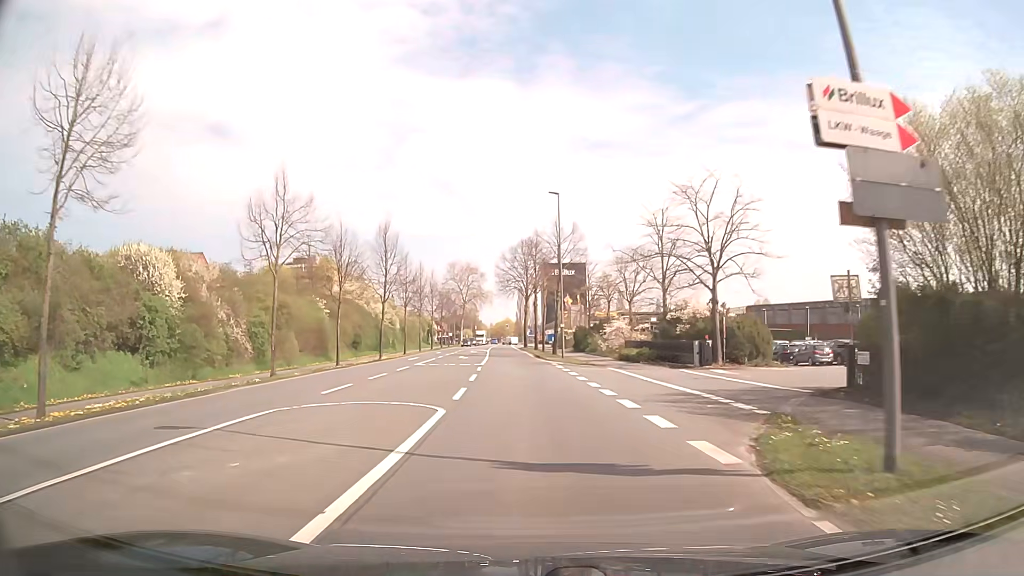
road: secondary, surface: asphalt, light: Day
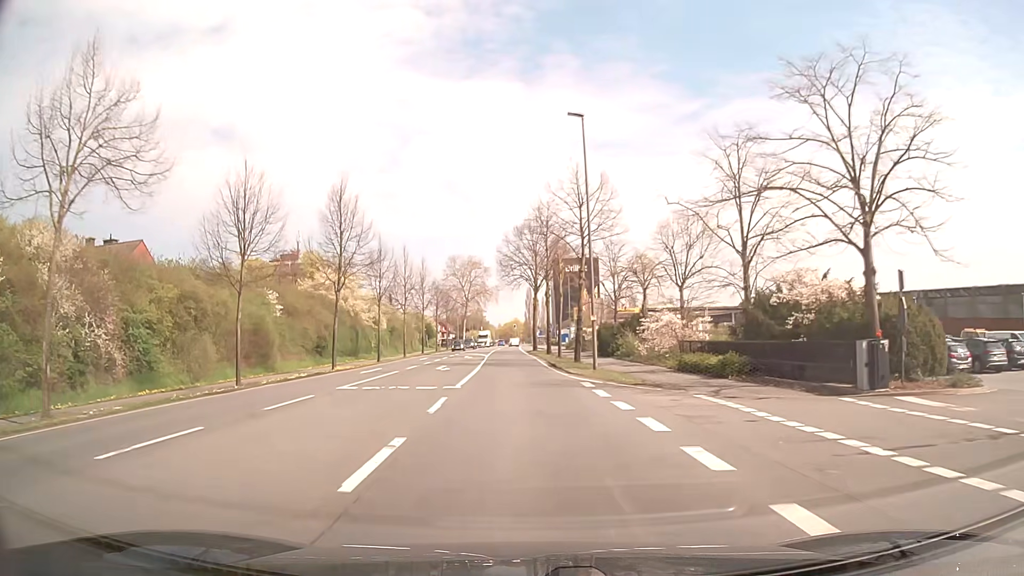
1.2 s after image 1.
(+0.1, +15.4) m; 0°
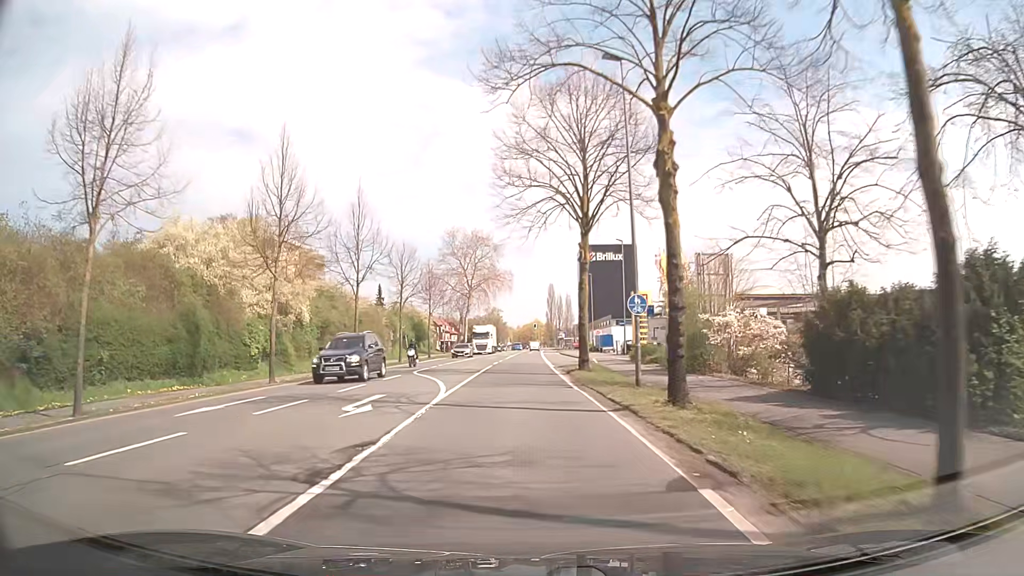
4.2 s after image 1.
(-0.7, +38.2) m; -2°
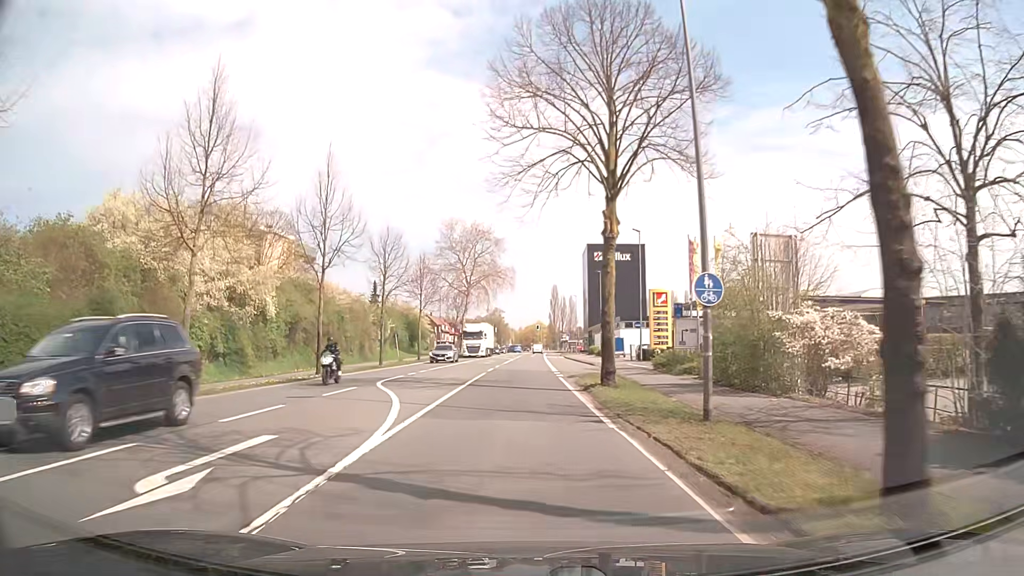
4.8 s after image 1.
(0.0, +7.6) m; 0°
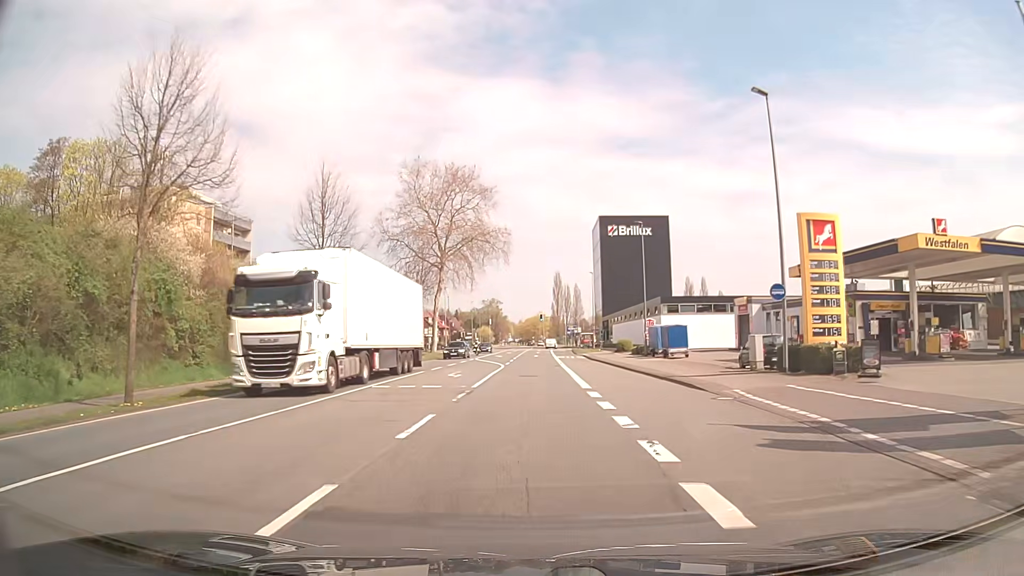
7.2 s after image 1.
(-0.1, +30.4) m; 0°
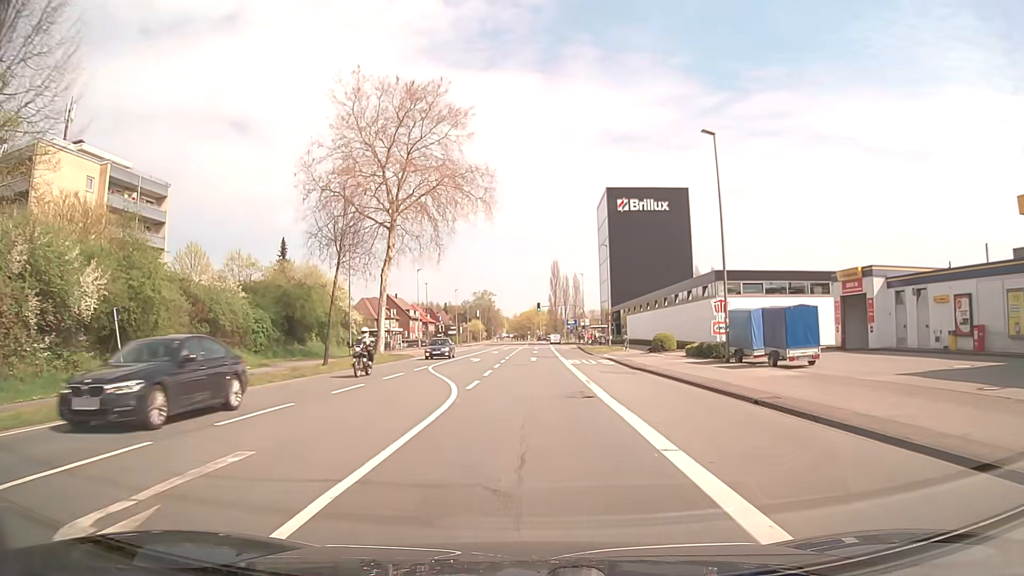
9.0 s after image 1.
(+0.1, +22.7) m; 0°
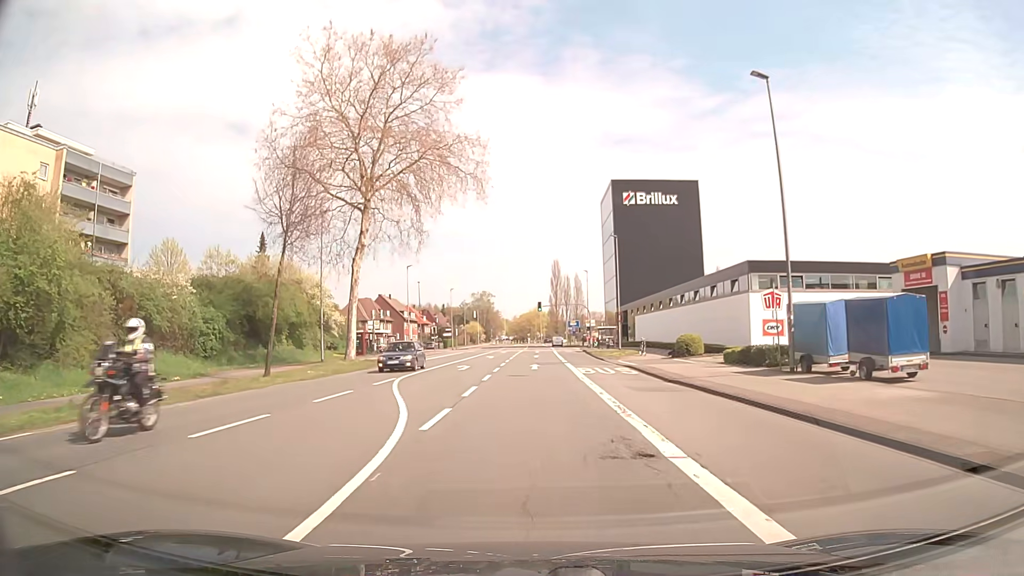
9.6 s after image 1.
(0.0, +7.6) m; 0°
